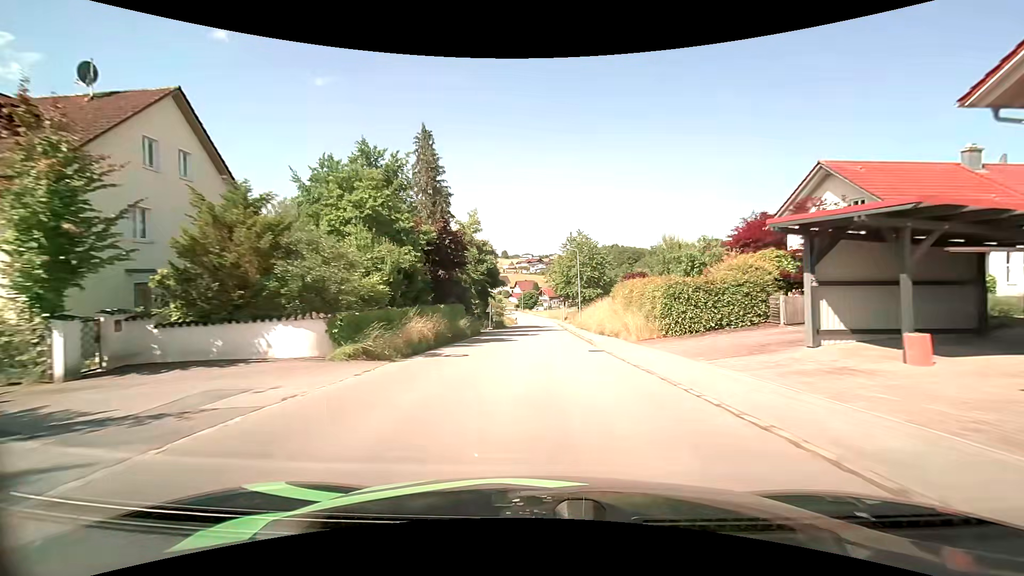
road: tertiary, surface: asphalt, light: Day
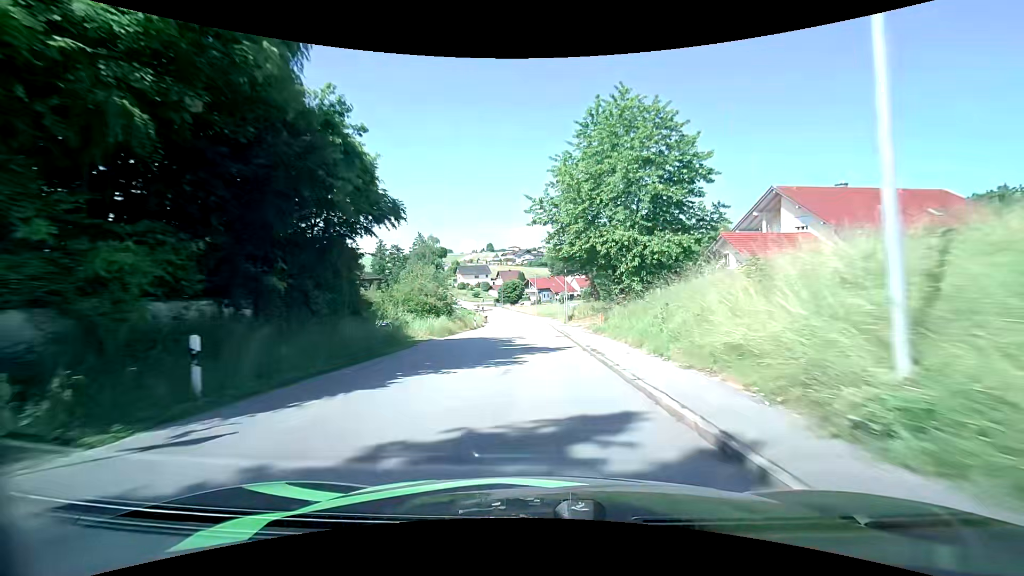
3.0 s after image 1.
(+1.0, +42.6) m; +2°
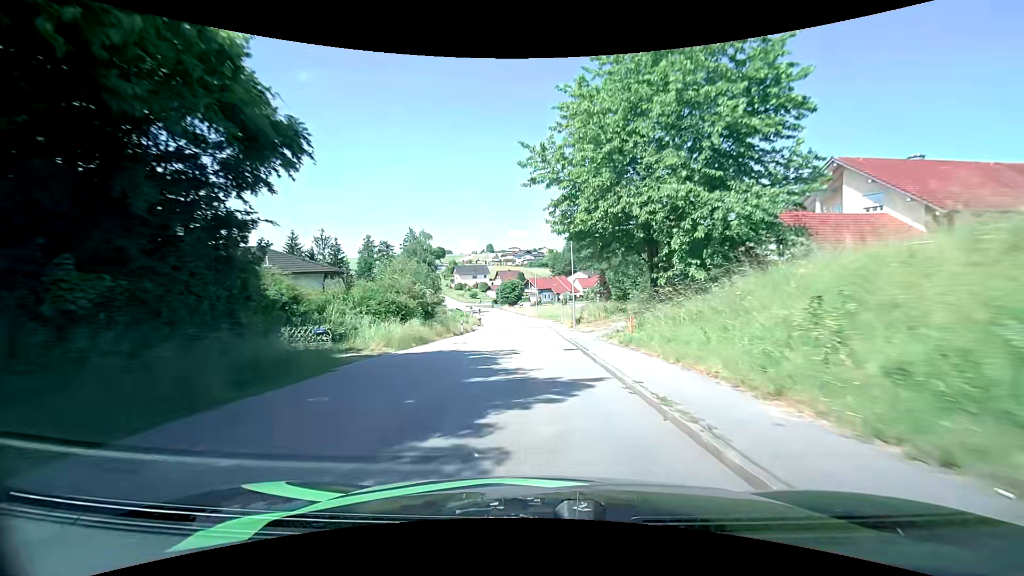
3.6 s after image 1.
(0.0, +8.5) m; 0°
(0, +10) (0, +20) (0, +30) (0, +40) (-1, +50) (-1, +60) (-2, +70) (-4, +80) (-5, +90) (-7, +100) m
